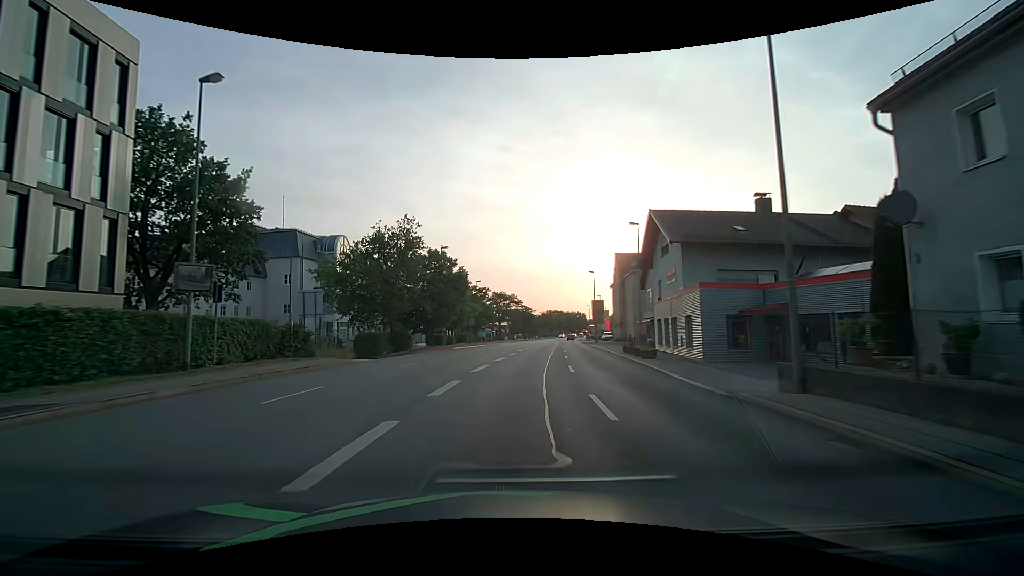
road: primary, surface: asphalt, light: Day
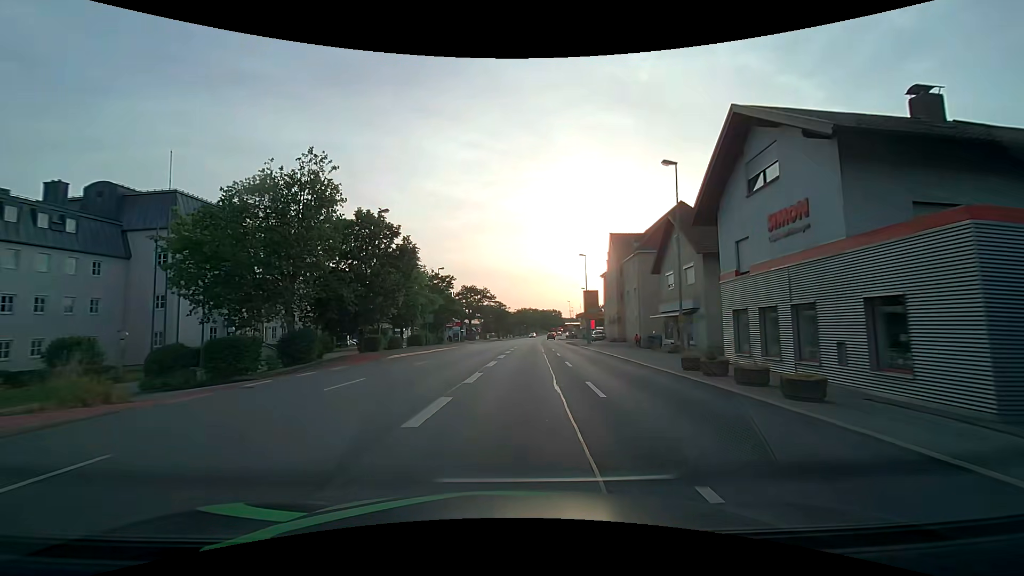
(+0.4, +15.3) m; +3°
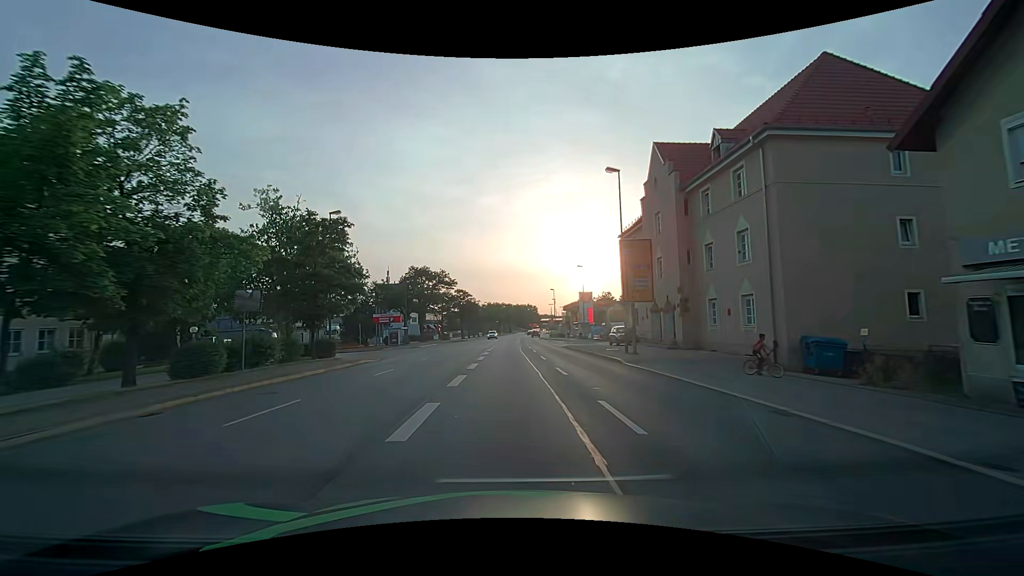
(+1.2, +30.7) m; +3°
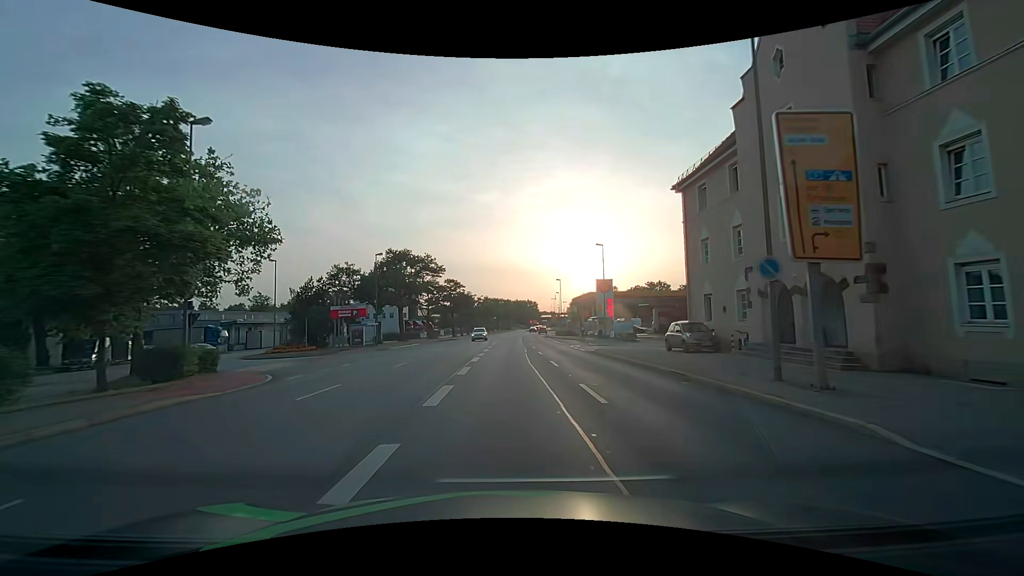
(-0.1, +15.3) m; 0°
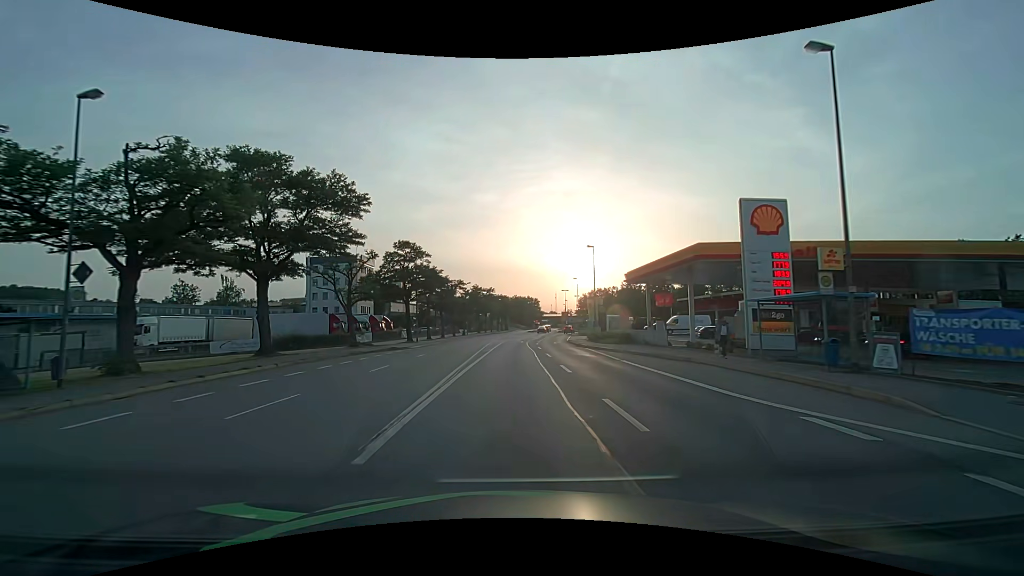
(+0.2, +38.4) m; 0°
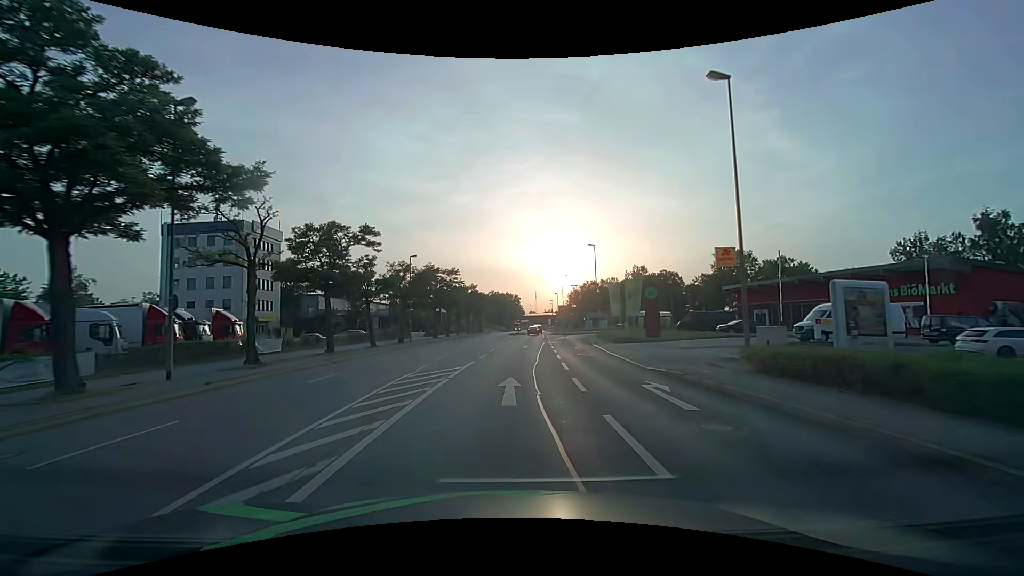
(+0.8, +38.1) m; +3°
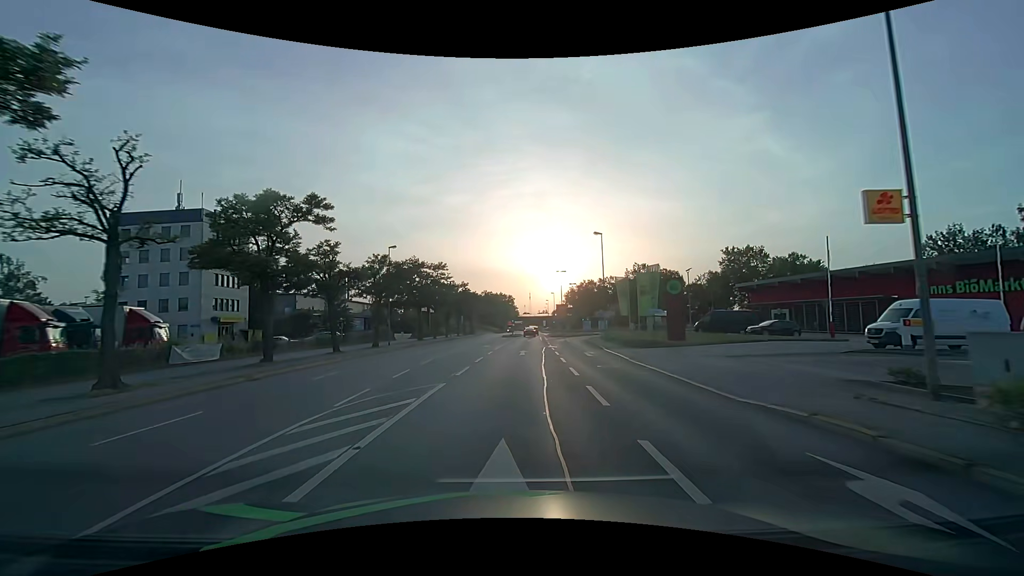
(0.0, +7.6) m; 0°
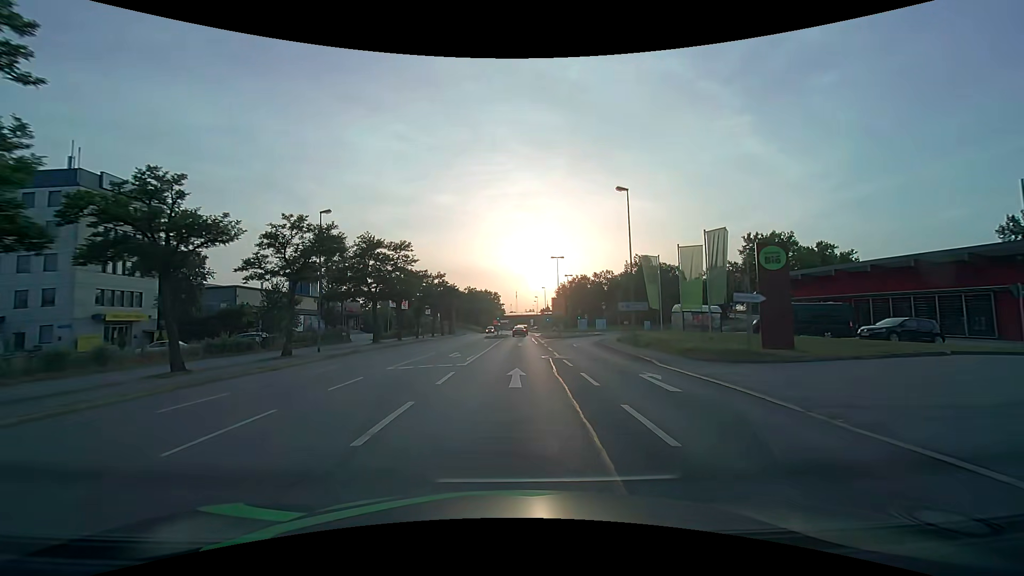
(+0.2, +15.2) m; +1°
(0, +10) (0, +20) (+1, +30) (+1, +40) (+1, +50) (+1, +60) (+2, +70) (+2, +80) (+3, +90) (+3, +100) m
